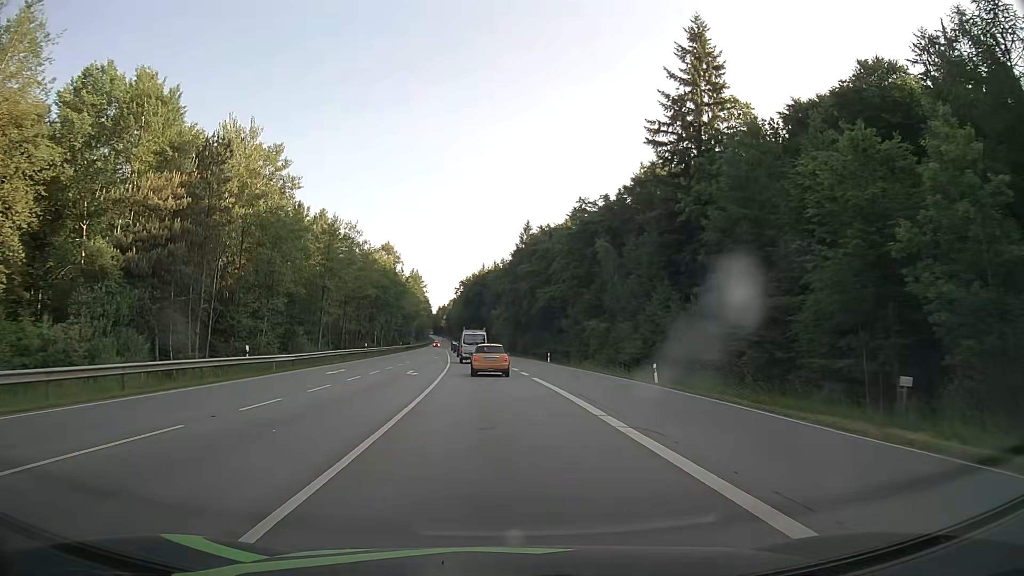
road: secondary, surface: asphalt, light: Day
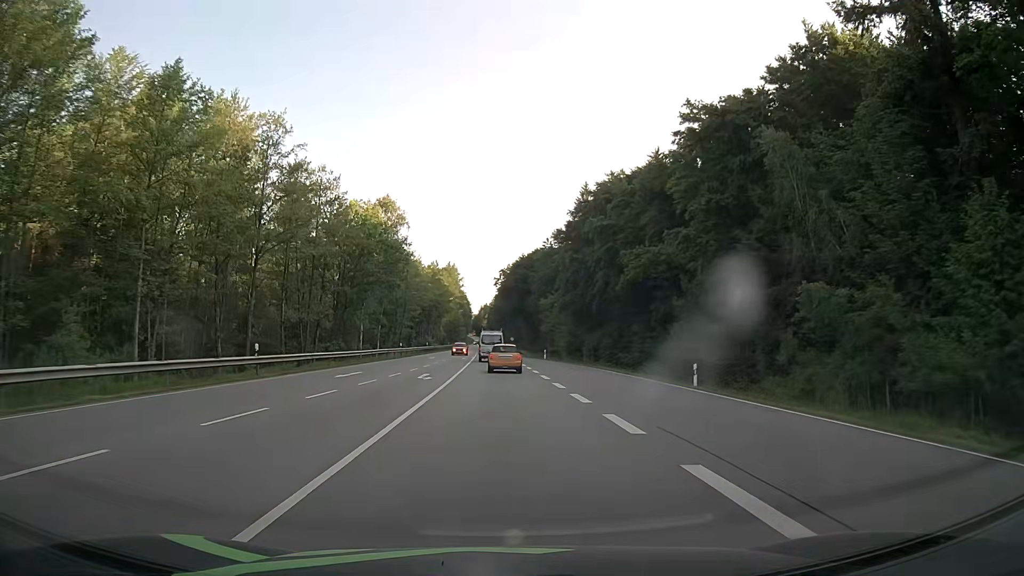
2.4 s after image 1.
(-1.8, +39.8) m; -4°
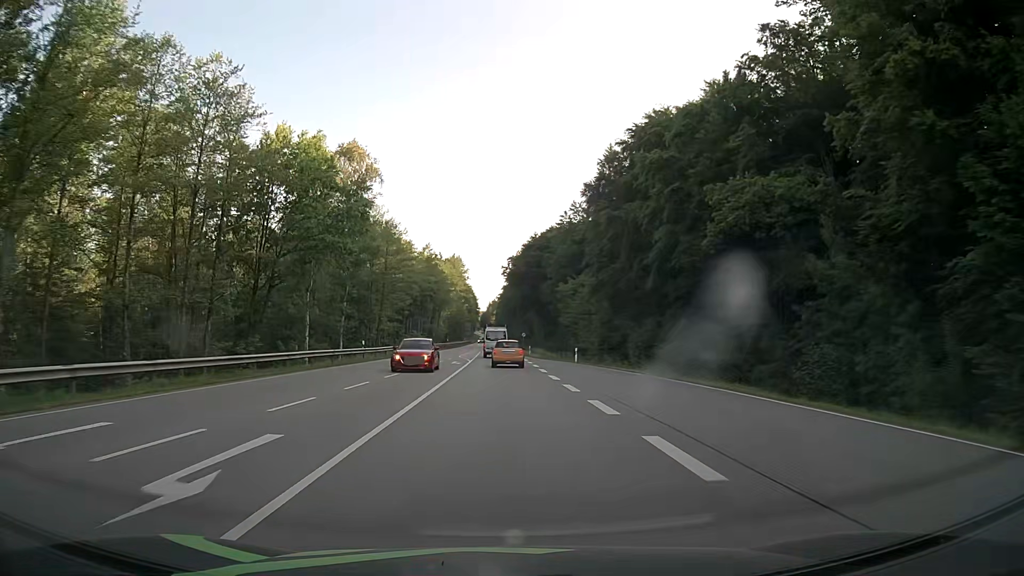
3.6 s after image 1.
(-0.2, +22.1) m; -1°
(0, +10) (0, +20) (0, +30) (0, +40) (0, +50) (0, +60) (-1, +70) (-1, +80) (-1, +90) (-1, +100) m
